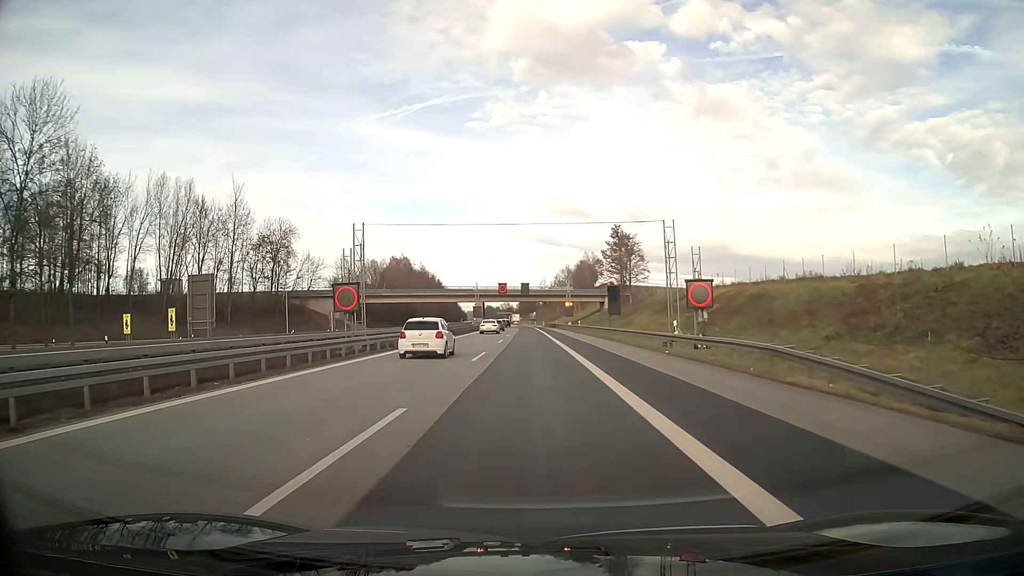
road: motorway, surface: asphalt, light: Day
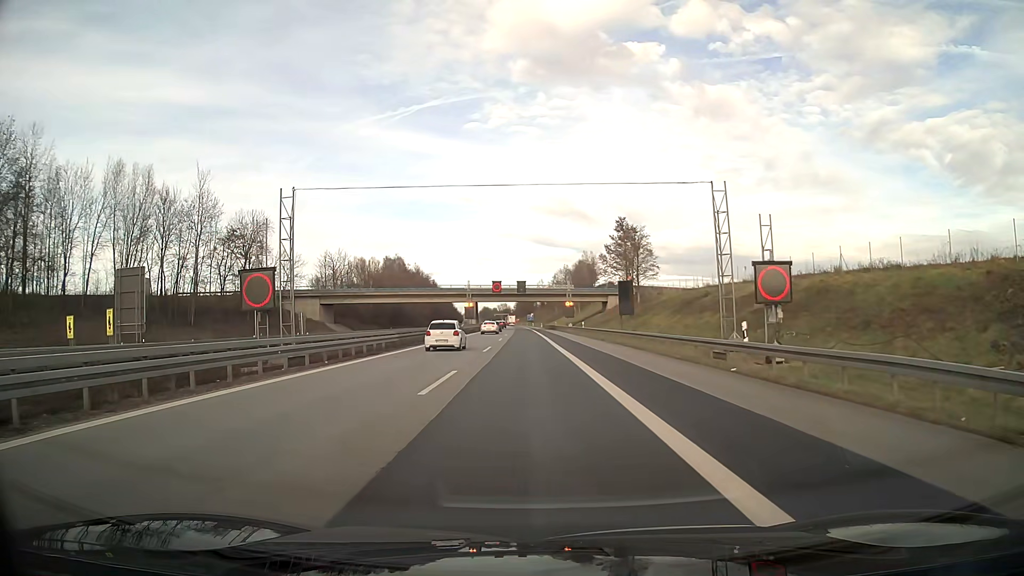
(0.0, +9.9) m; 0°
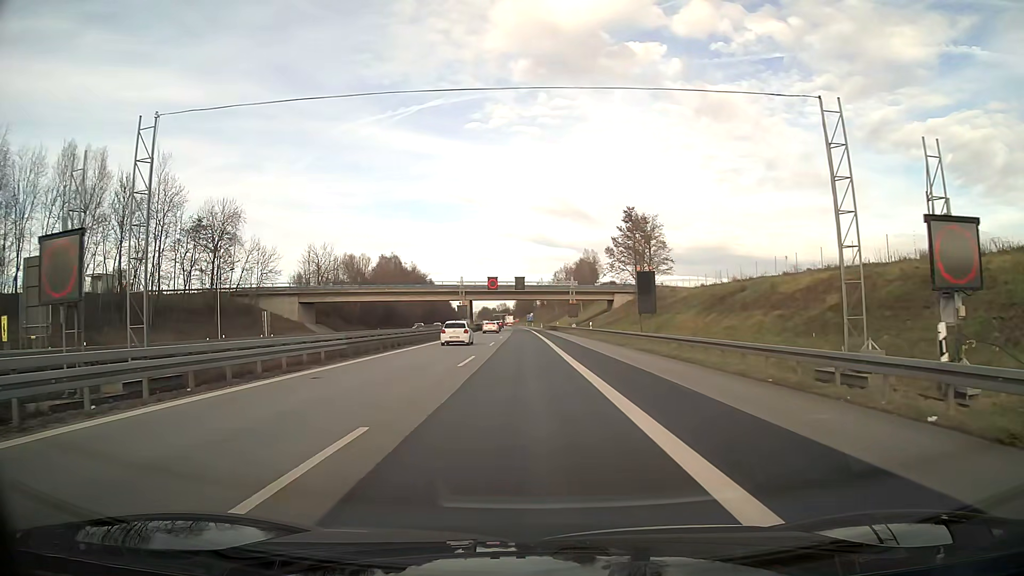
(0.0, +9.9) m; 0°
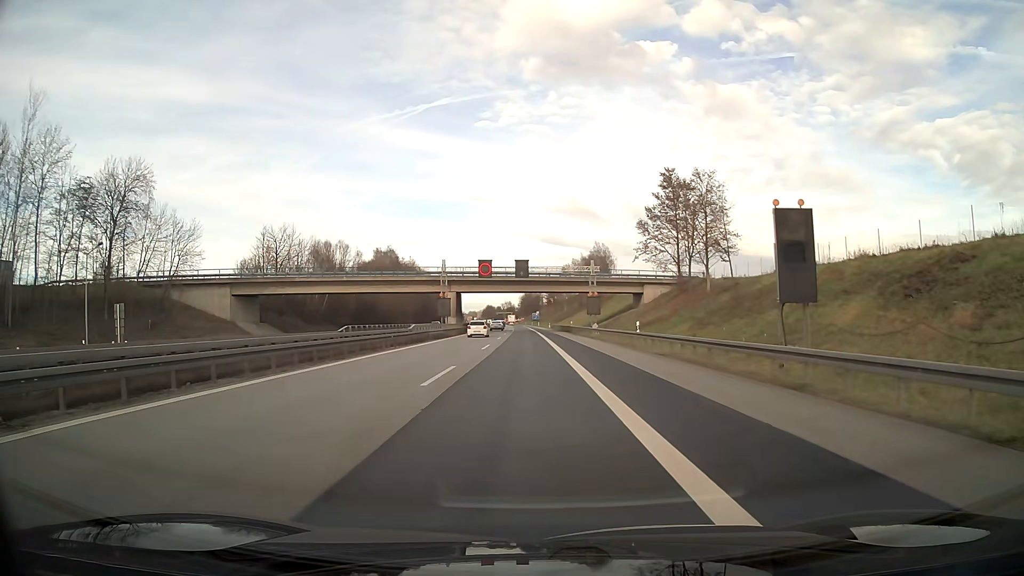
(-0.1, +24.8) m; -1°
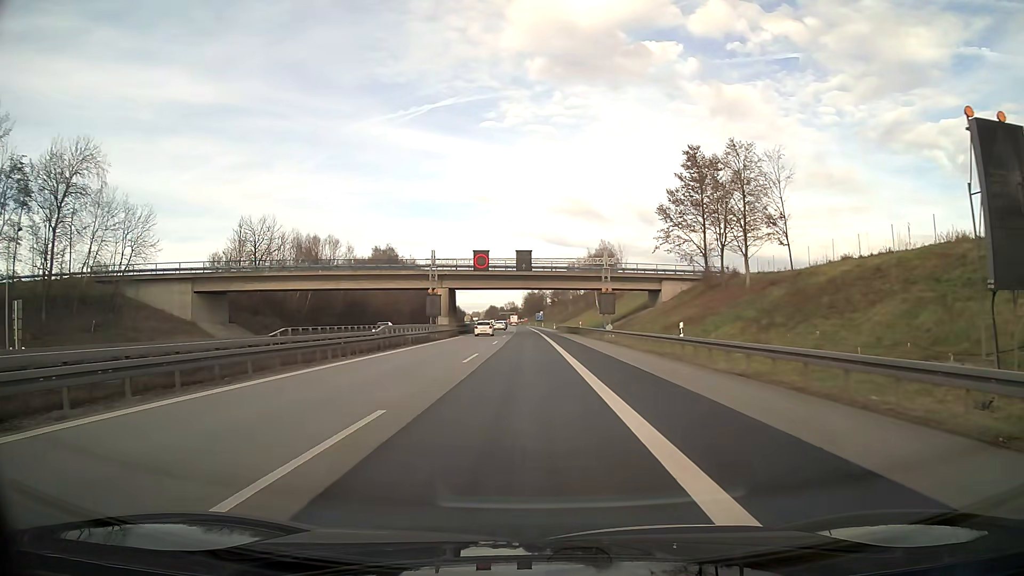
(0.0, +10.0) m; 0°
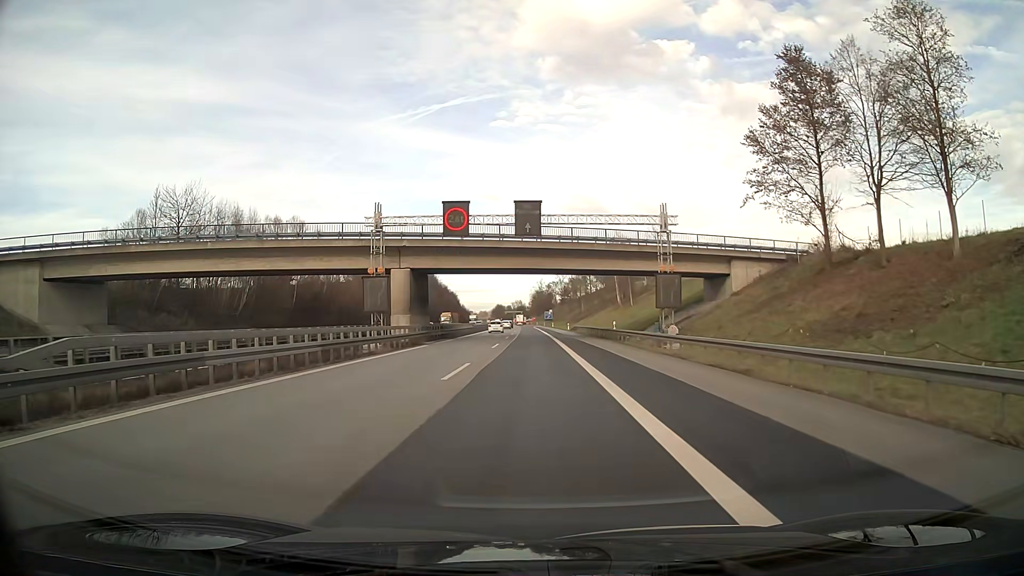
(-0.2, +24.9) m; -1°
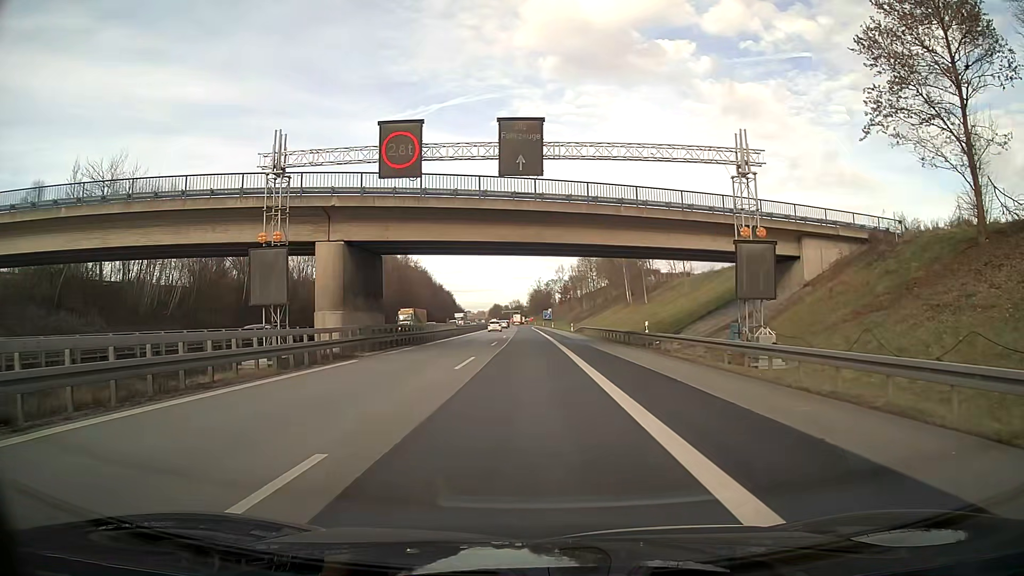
(0.0, +14.9) m; 0°
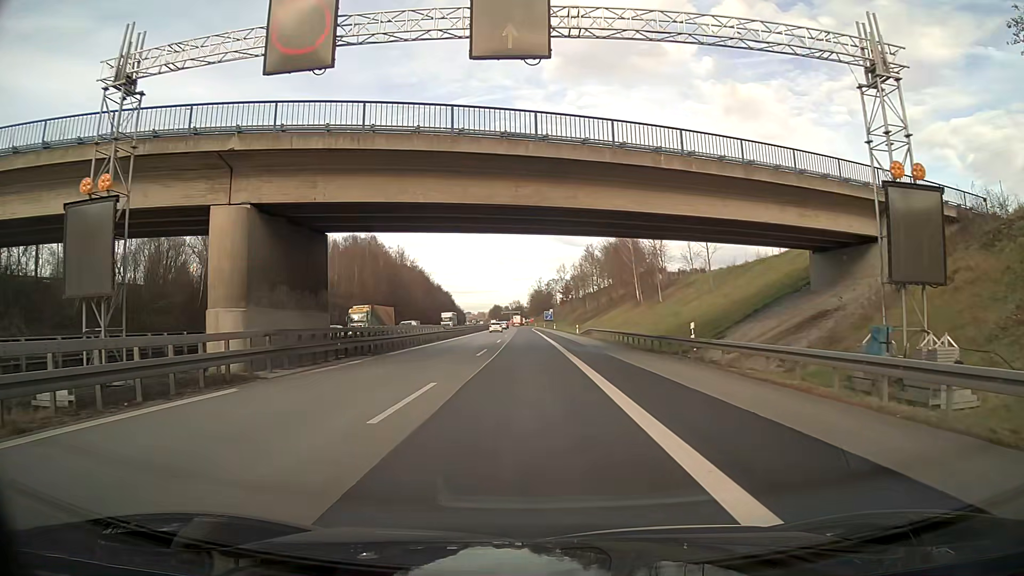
(0.0, +10.0) m; 0°
(0, +10) (0, +20) (0, +30) (0, +40) (0, +50) (0, +60) (-1, +70) (-1, +80) (-1, +90) (-1, +100) m
